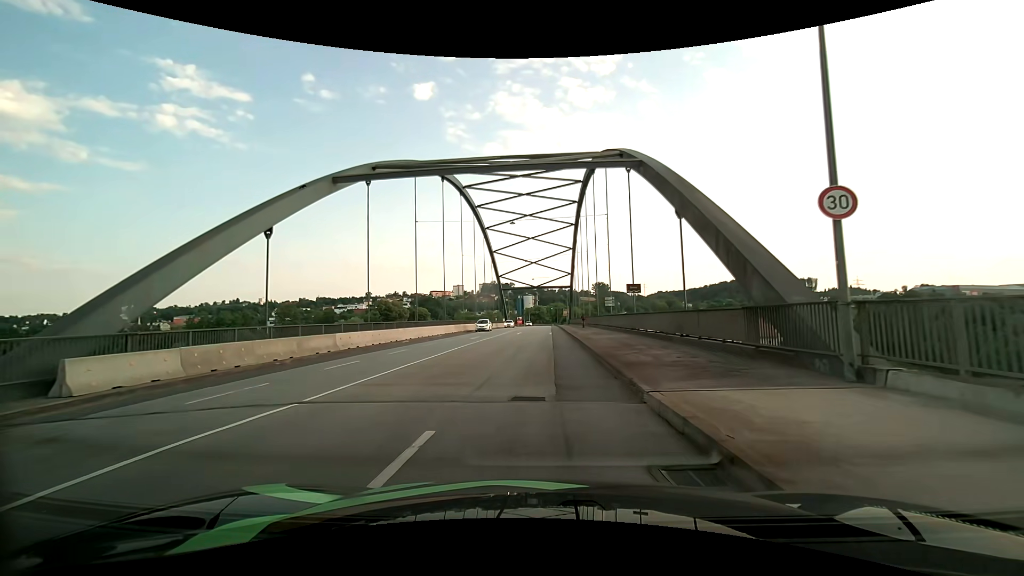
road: primary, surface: asphalt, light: Day
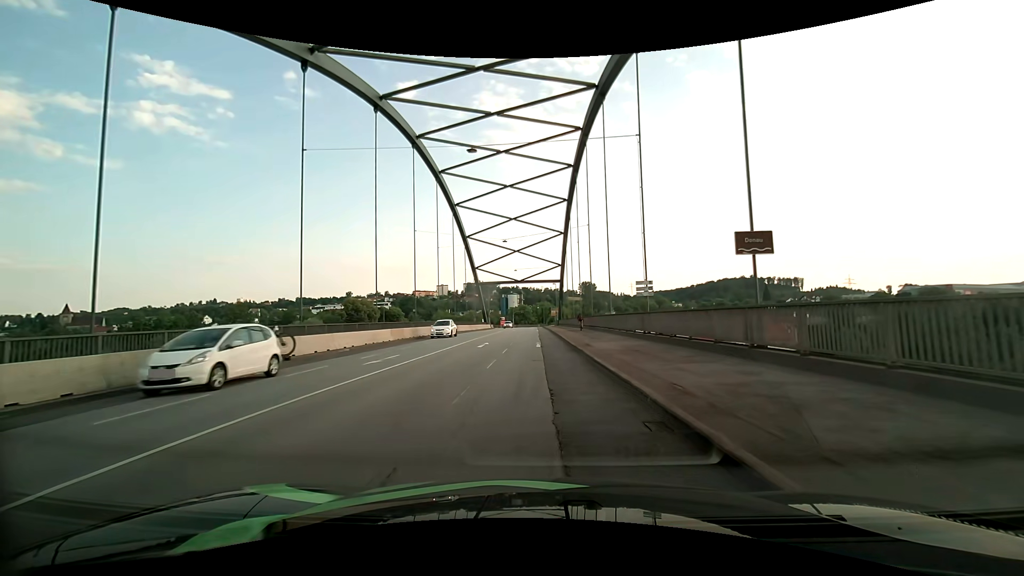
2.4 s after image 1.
(+0.2, +19.6) m; +1°
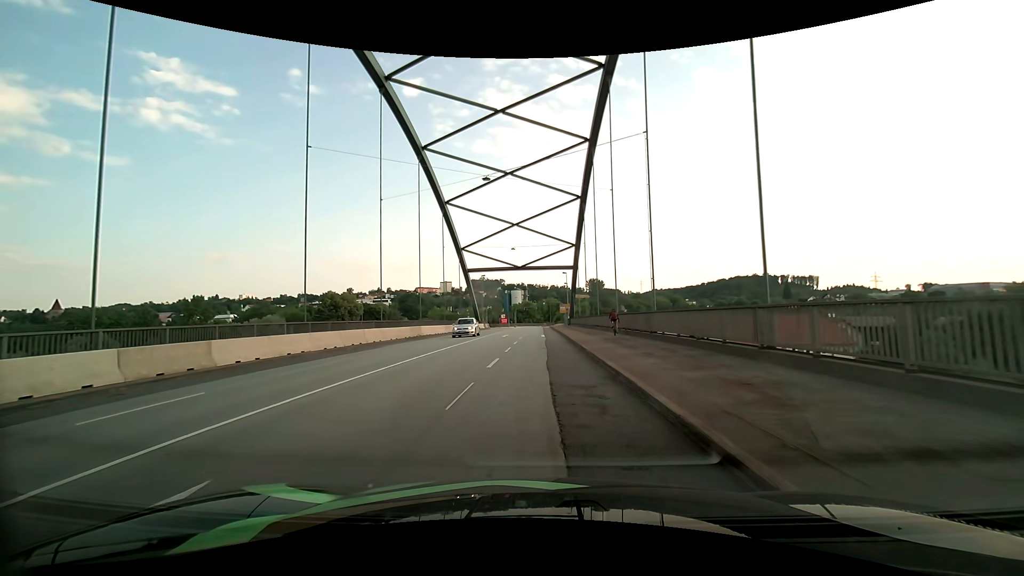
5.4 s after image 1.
(+0.2, +24.4) m; -1°
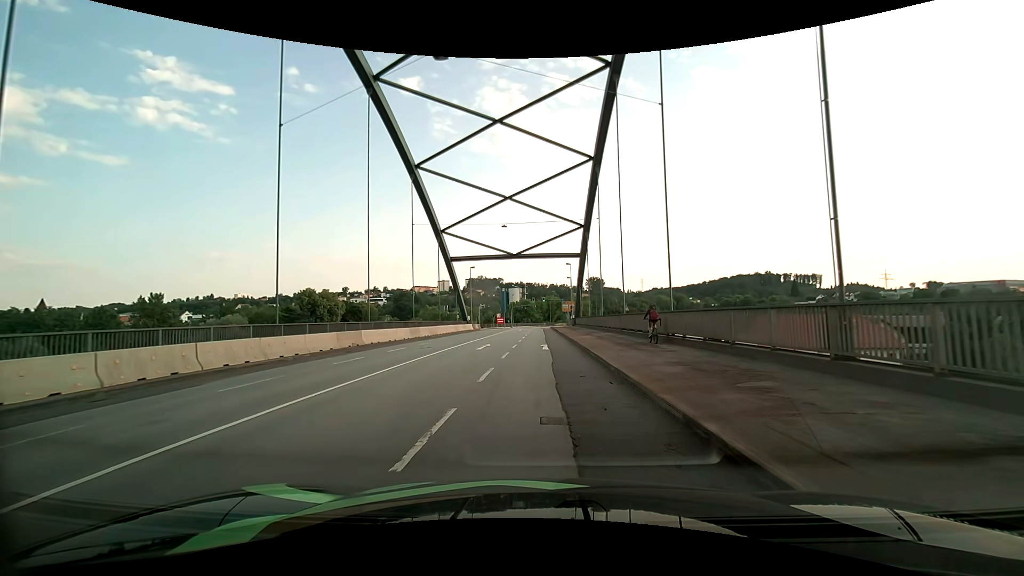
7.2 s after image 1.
(+0.1, +14.9) m; +1°
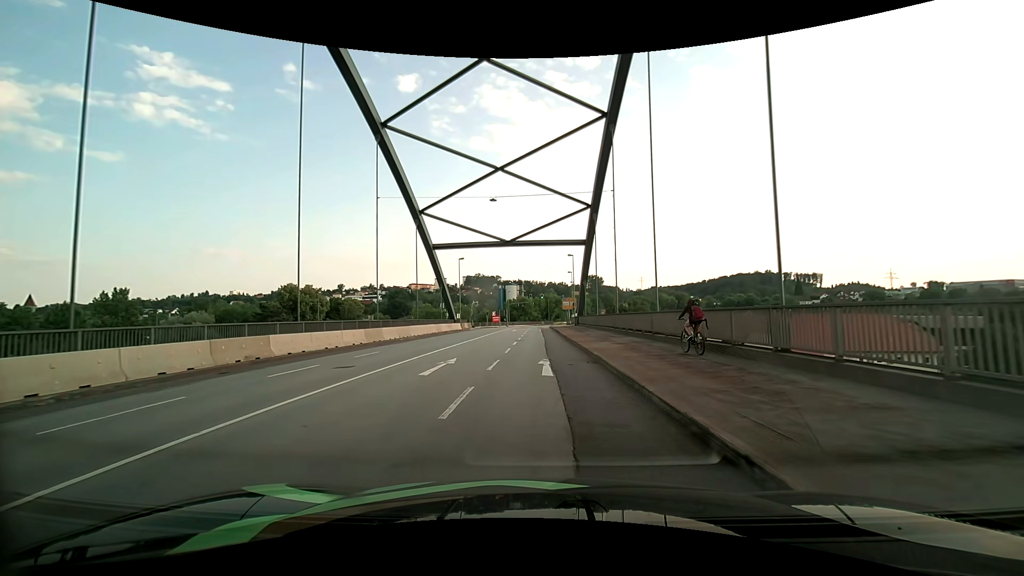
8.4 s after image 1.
(0.0, +9.8) m; 0°
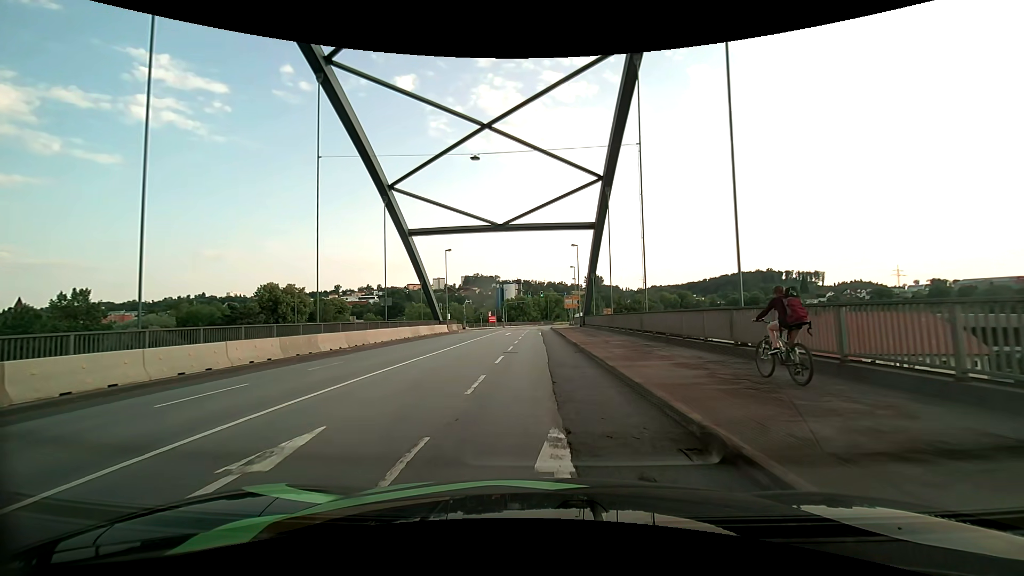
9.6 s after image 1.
(0.0, +9.8) m; 0°
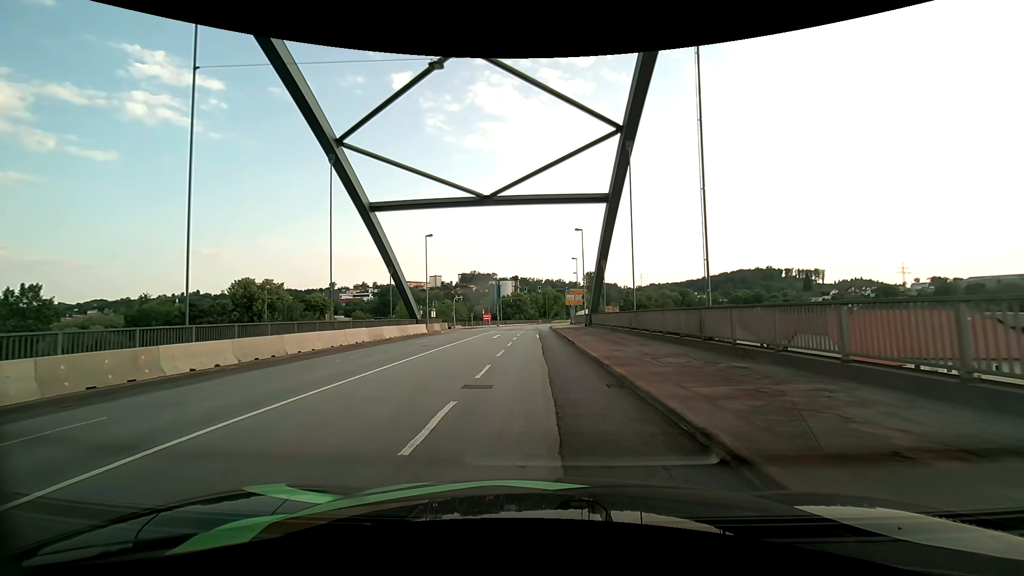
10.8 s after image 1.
(-0.1, +9.8) m; 0°
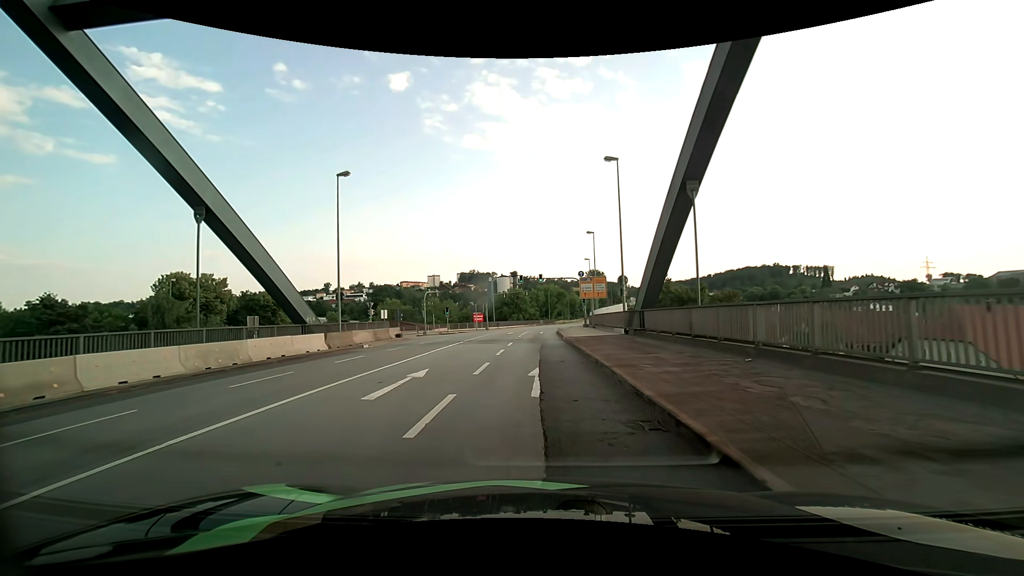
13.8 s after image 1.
(-0.1, +23.3) m; -1°
(0, +10) (0, +20) (0, +30) (0, +40) (0, +50) (+1, +60) (+2, +70) (+4, +80) (+5, +90) (+7, +100) m
